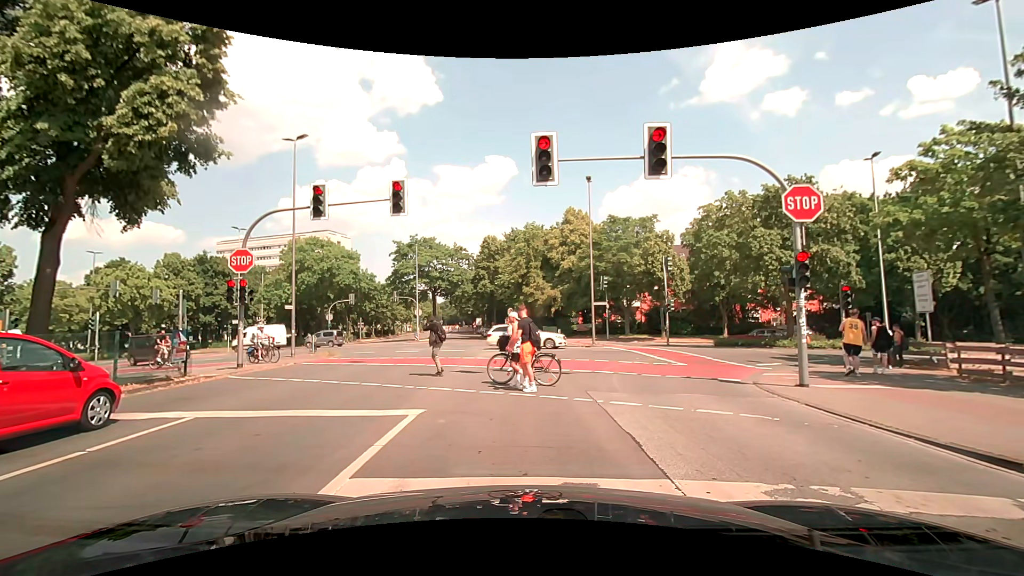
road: secondary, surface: asphalt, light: Day
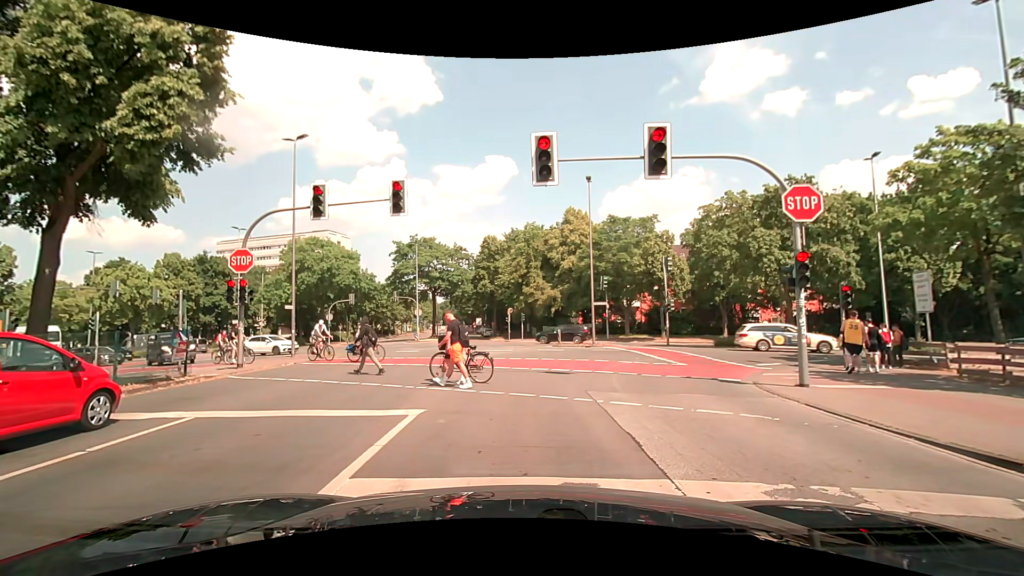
(0.0, 0.0) m; 0°
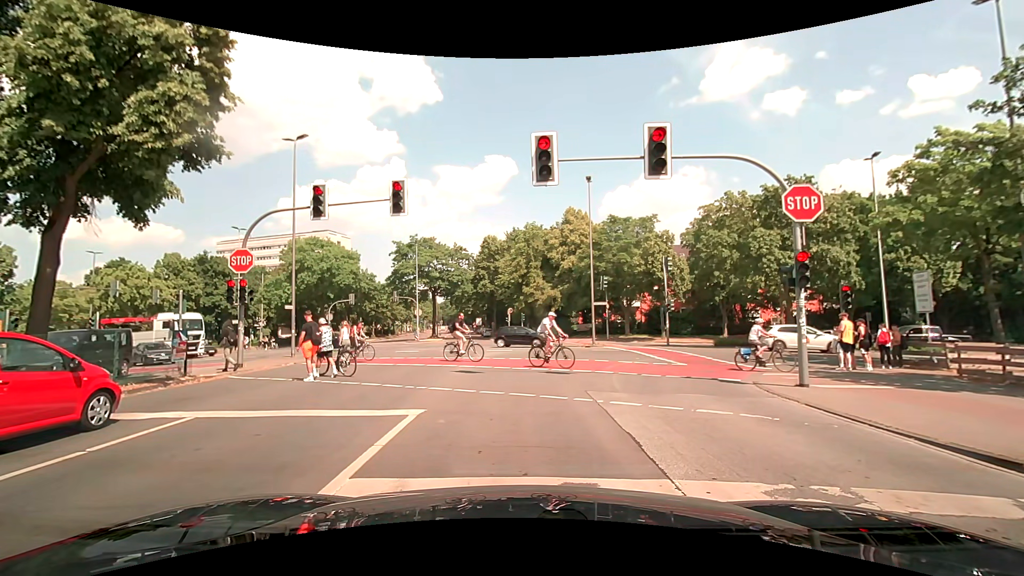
(0.0, 0.0) m; 0°
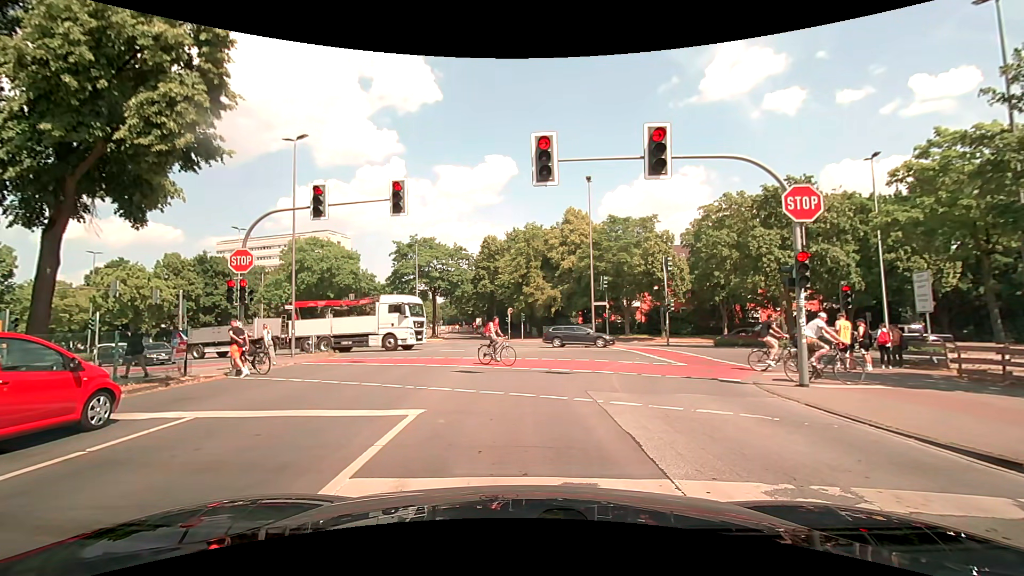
(0.0, 0.0) m; 0°
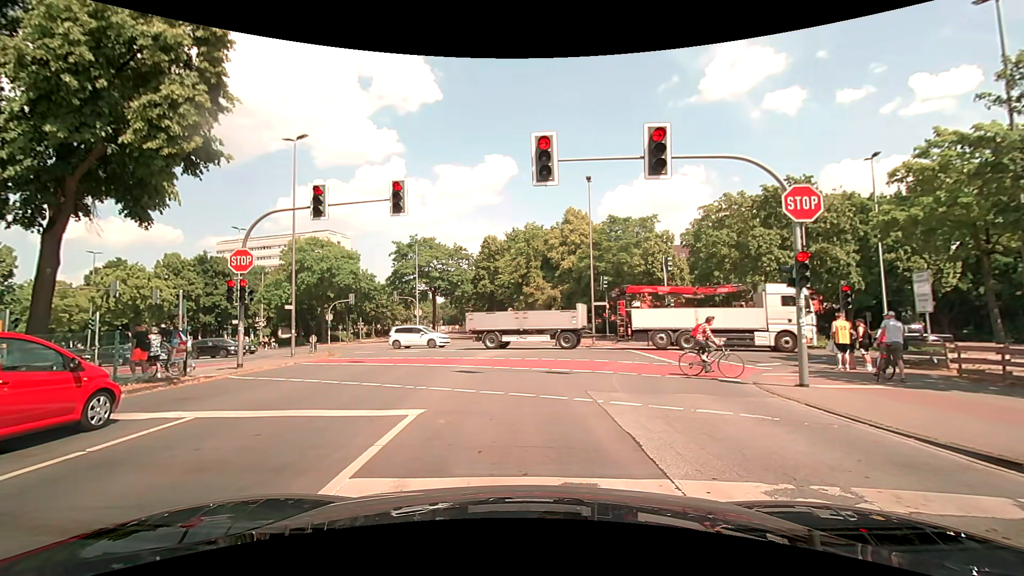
(0.0, 0.0) m; 0°
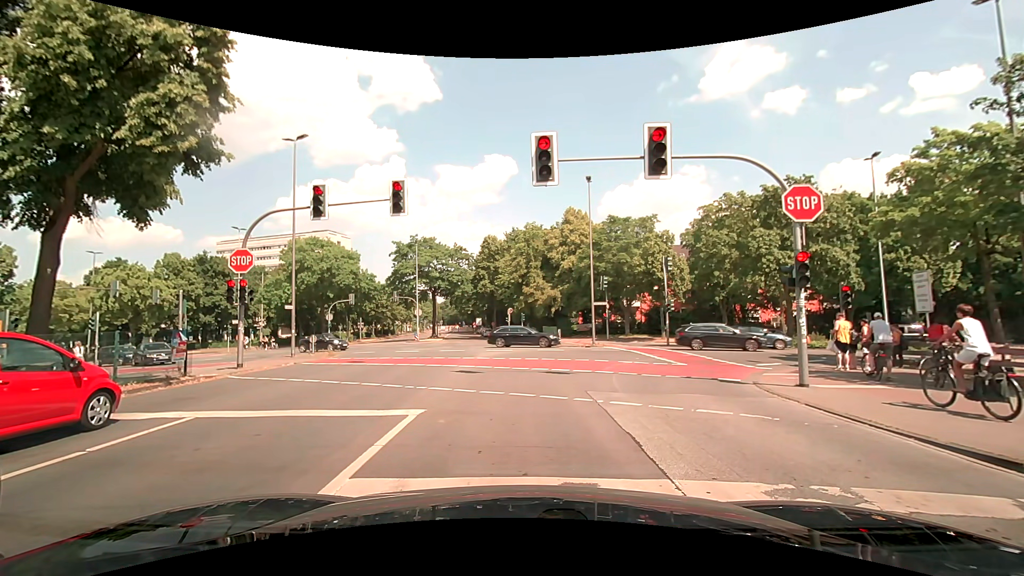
(0.0, 0.0) m; 0°
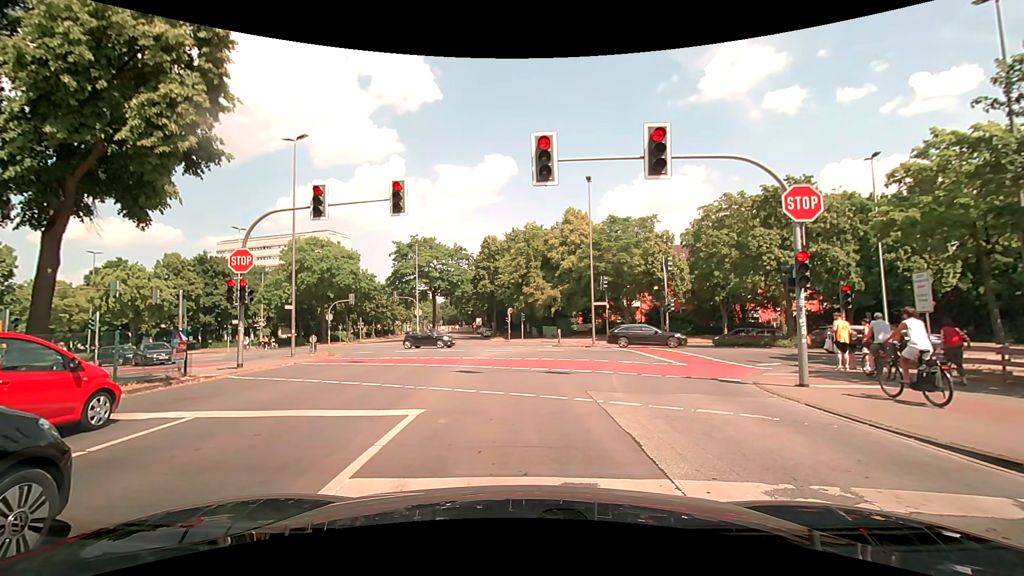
(0.0, 0.0) m; 0°
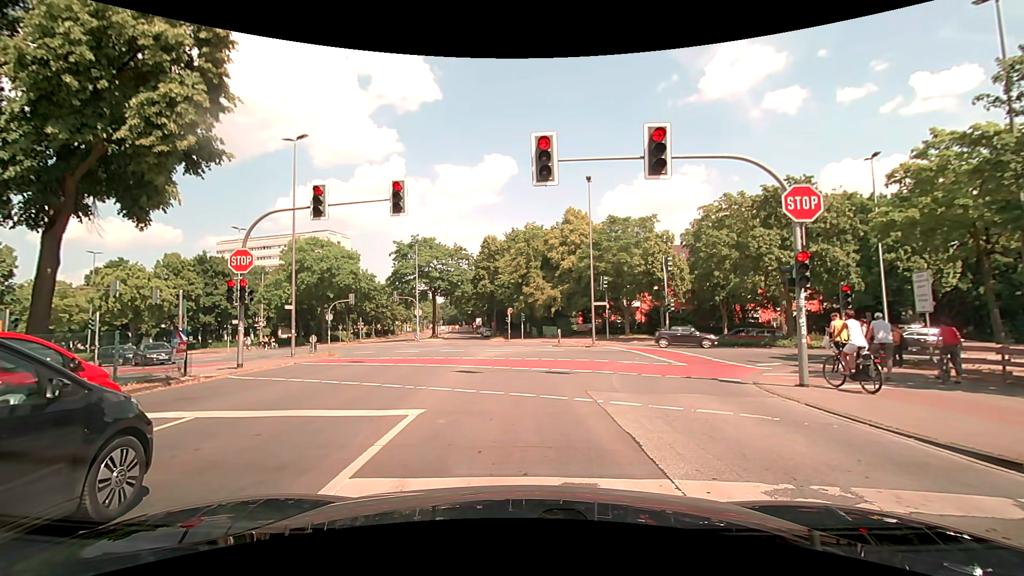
(0.0, 0.0) m; 0°
